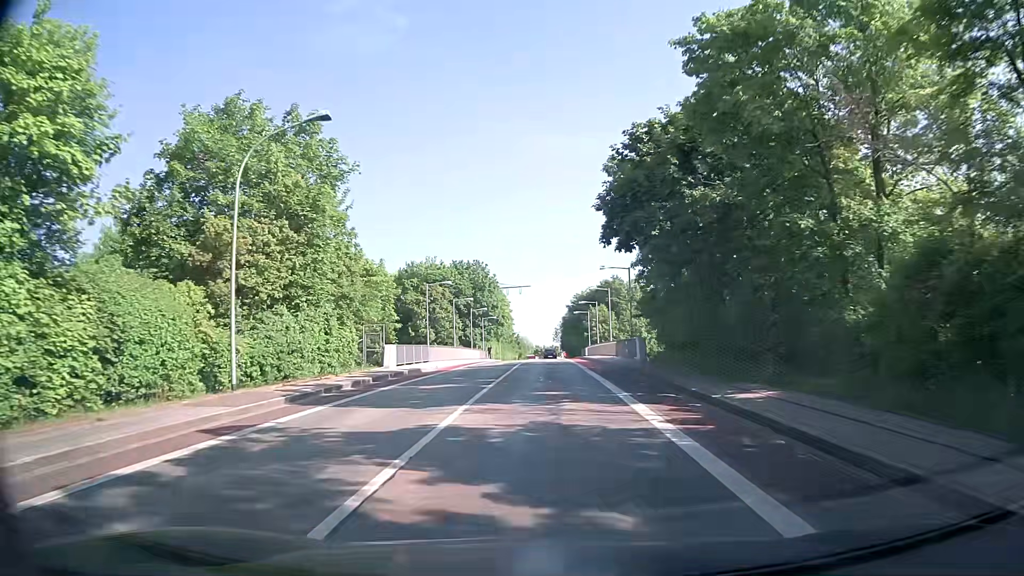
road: tertiary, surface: asphalt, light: Day
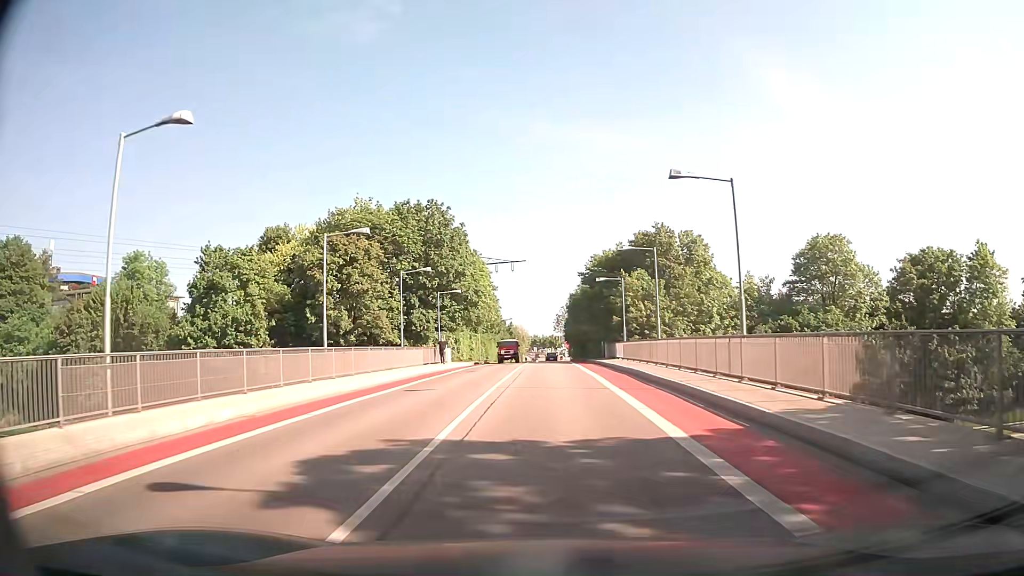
(+0.2, +35.3) m; +1°
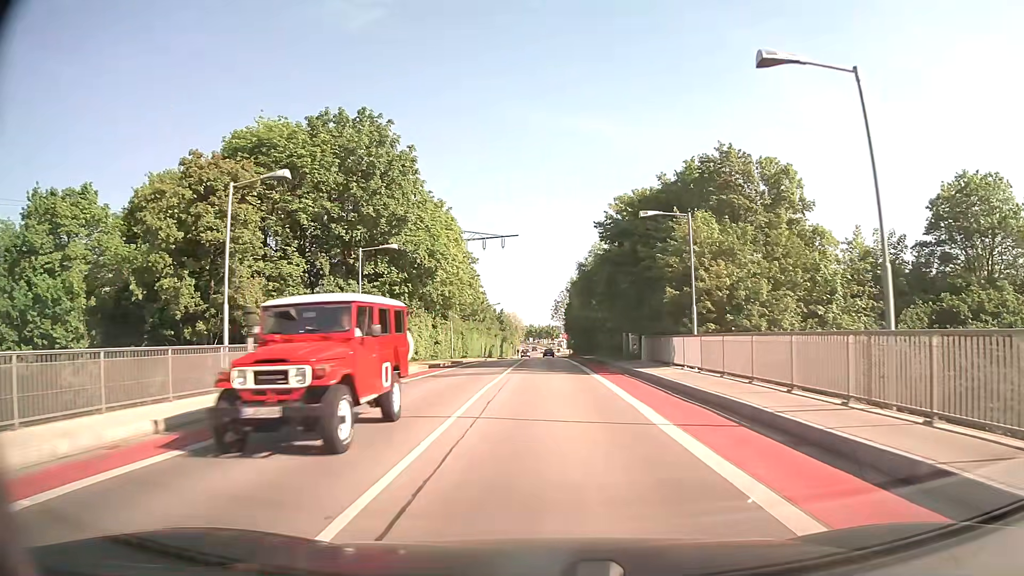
(0.0, +21.2) m; 0°
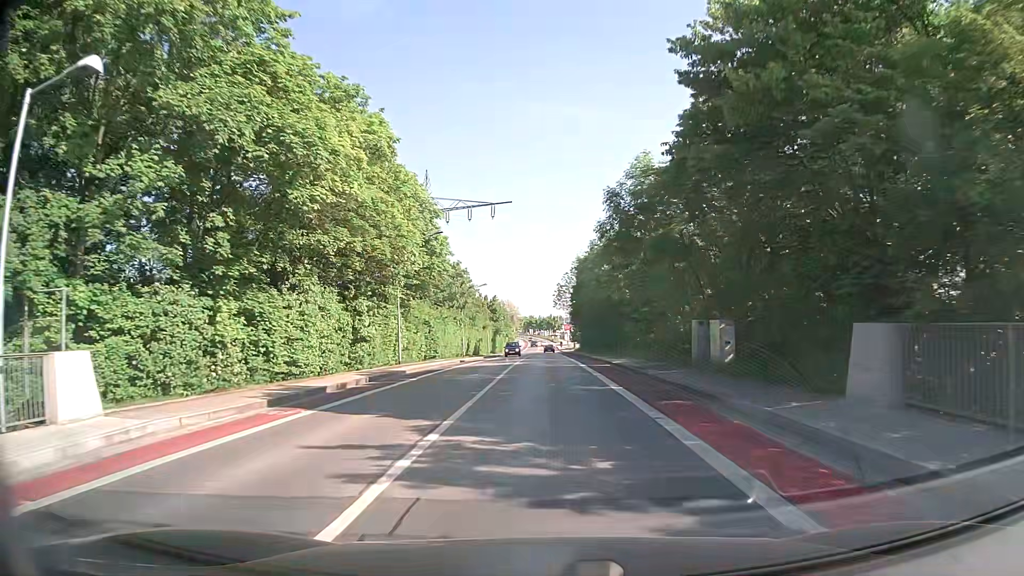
(0.0, +21.8) m; 0°
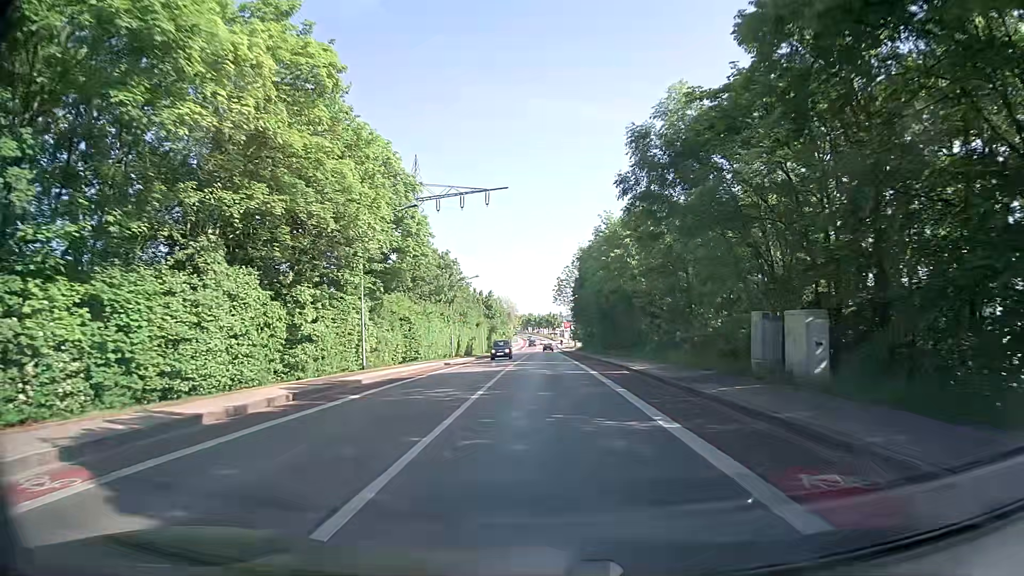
(0.0, +7.5) m; 0°
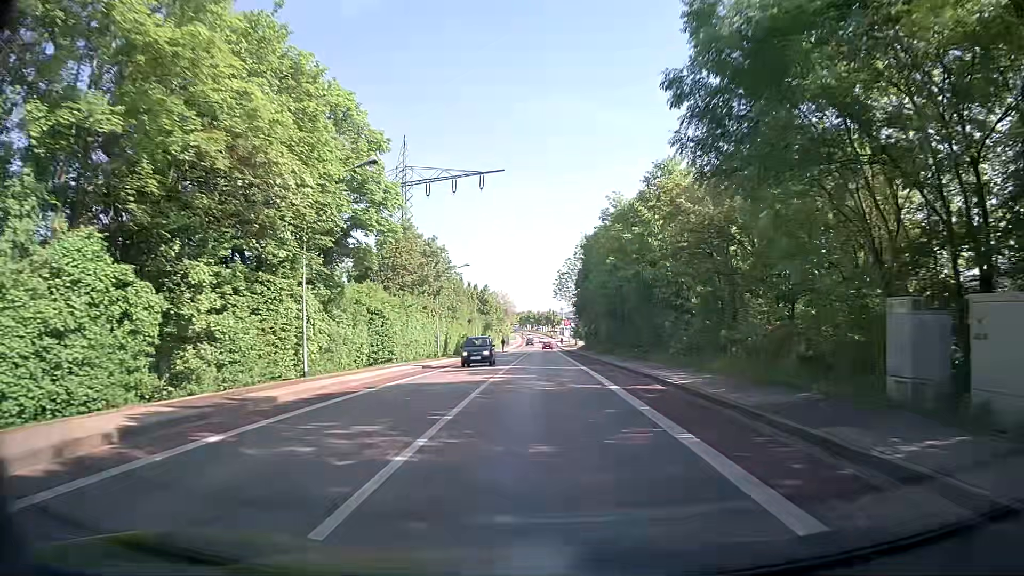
(0.0, +7.6) m; 0°
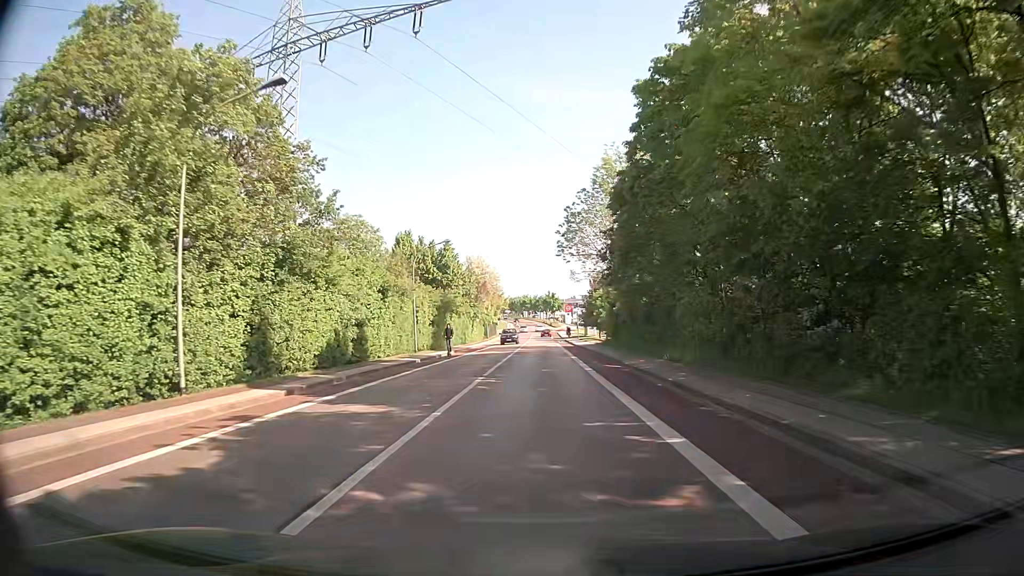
(+0.1, +37.6) m; 0°
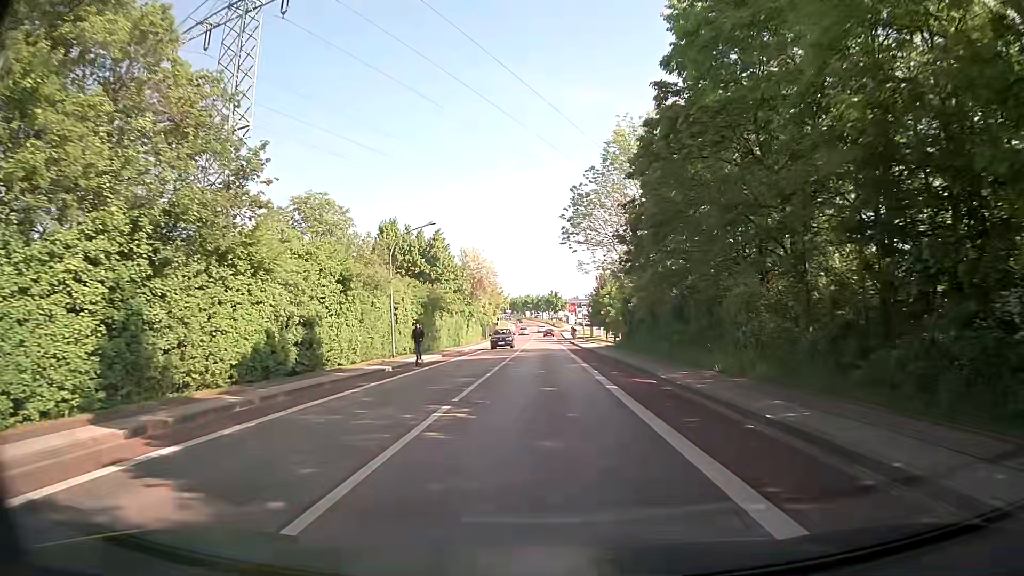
(0.0, +7.2) m; 0°
(0, +10) (0, +20) (0, +30) (0, +40) (0, +50) (0, +60) (0, +70) (0, +80) (0, +90) (0, +100) m
